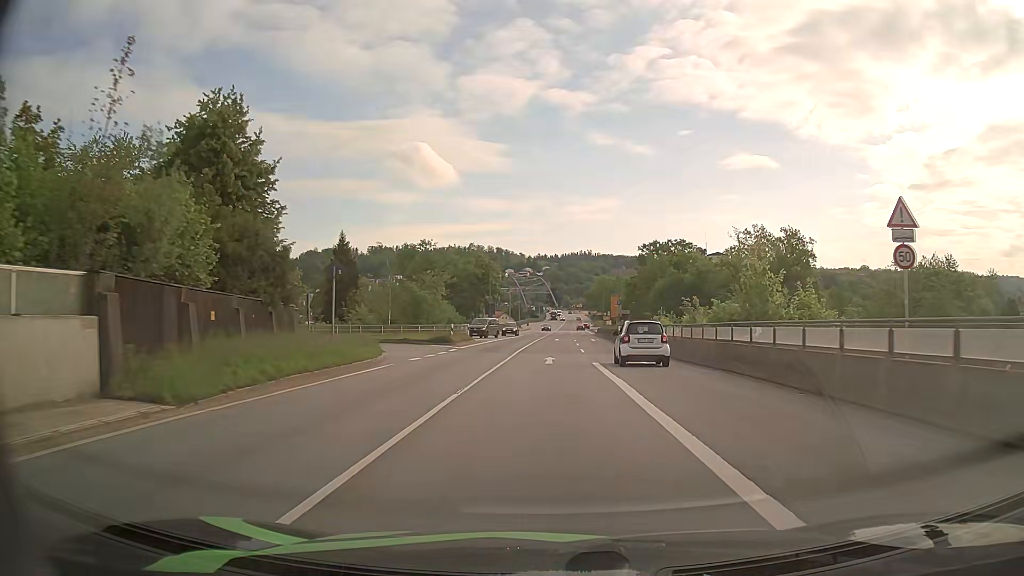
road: primary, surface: asphalt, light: Day
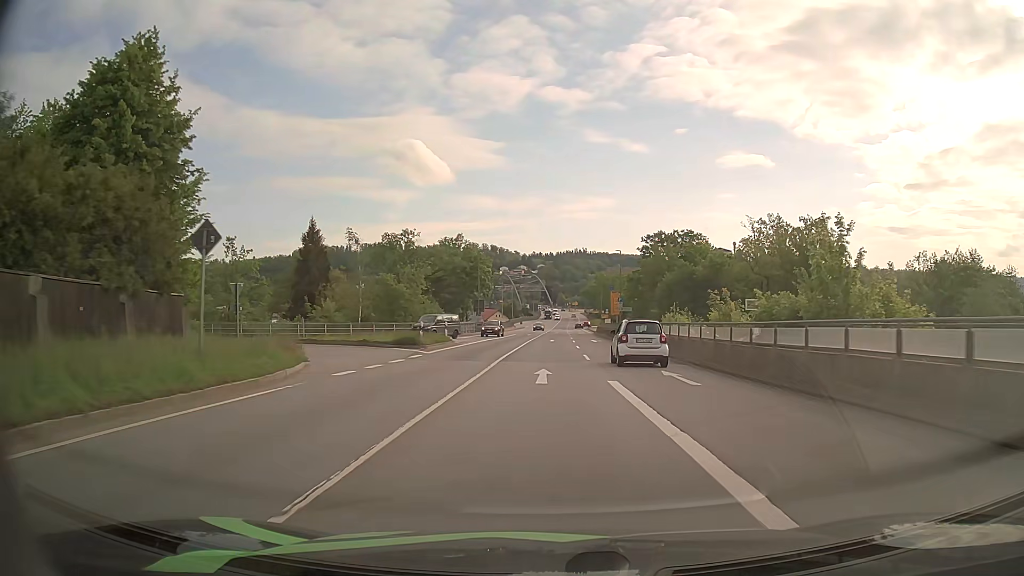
(+0.1, +8.5) m; +1°
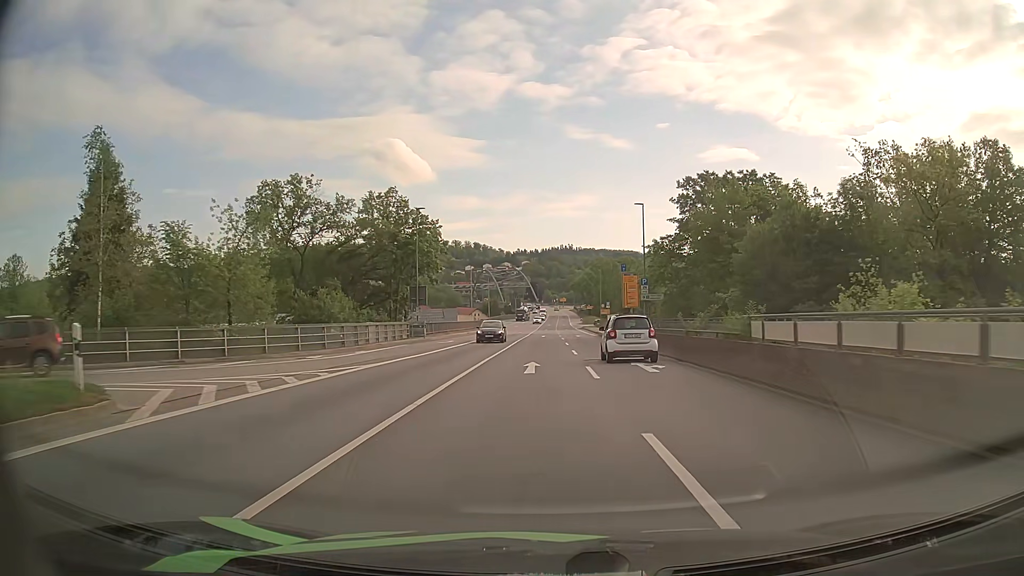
(+0.4, +33.3) m; +1°
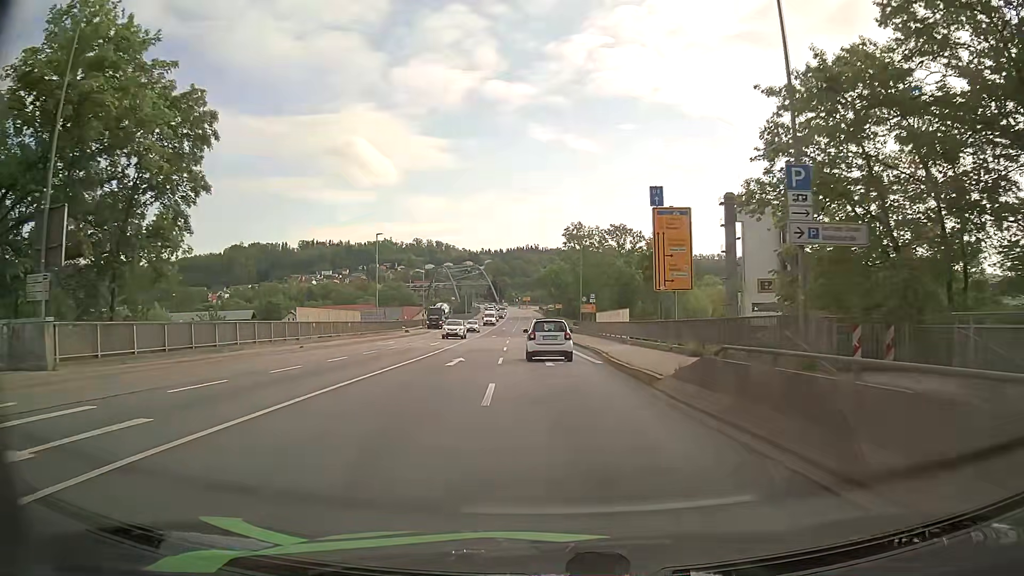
(+1.4, +40.7) m; +3°
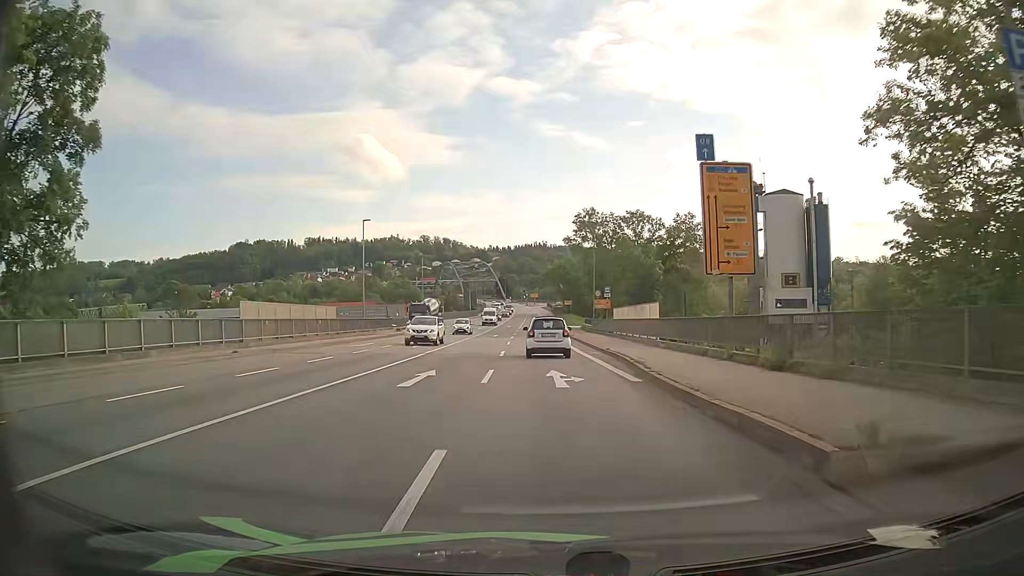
(0.0, +8.1) m; 0°
(0, +10) (0, +20) (-1, +30) (-1, +40) (-2, +50) (-2, +60) (-3, +70) (-3, +80) (-3, +90) (-3, +100) m
